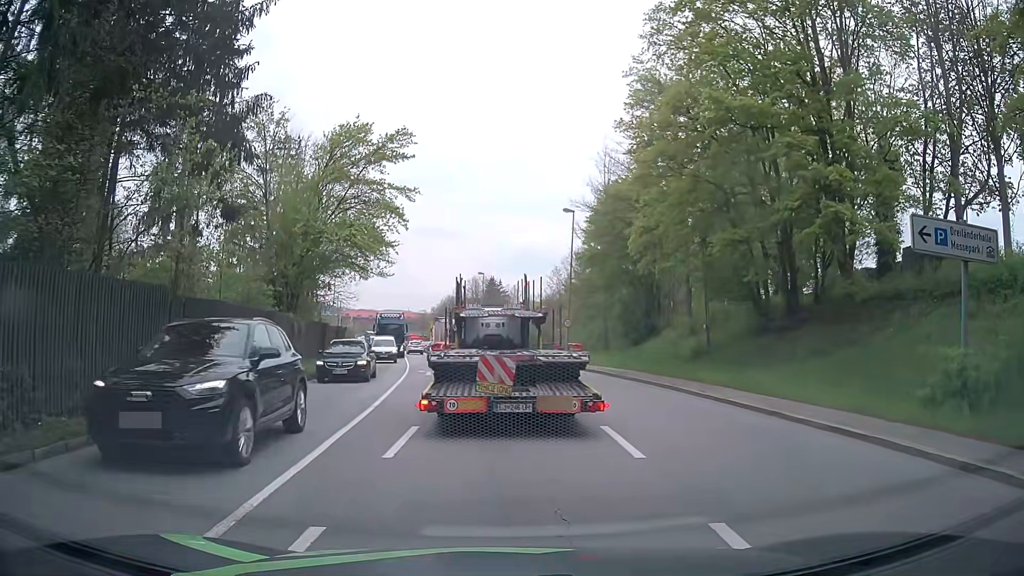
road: primary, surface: asphalt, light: Day
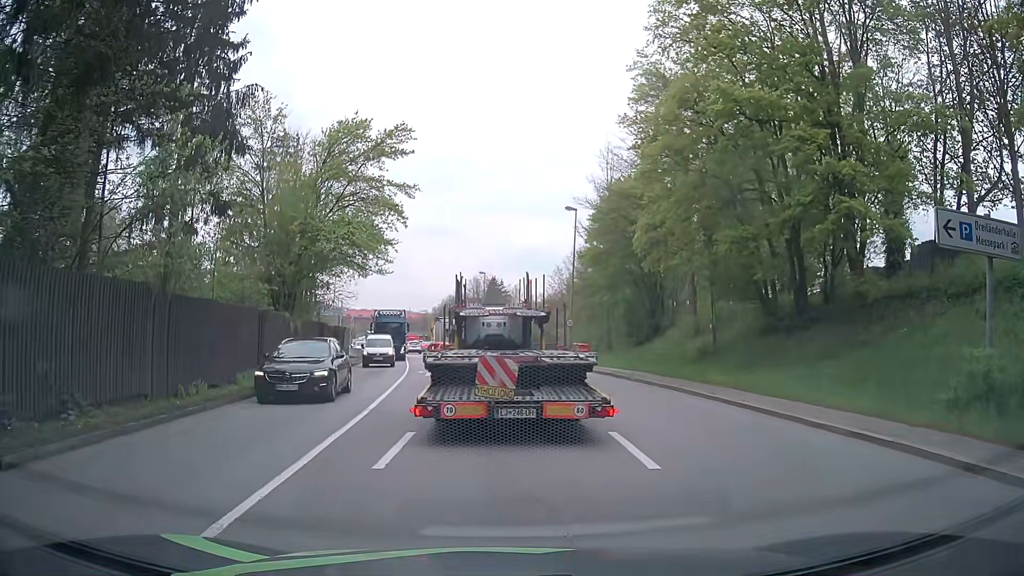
(0.0, +0.7) m; 0°
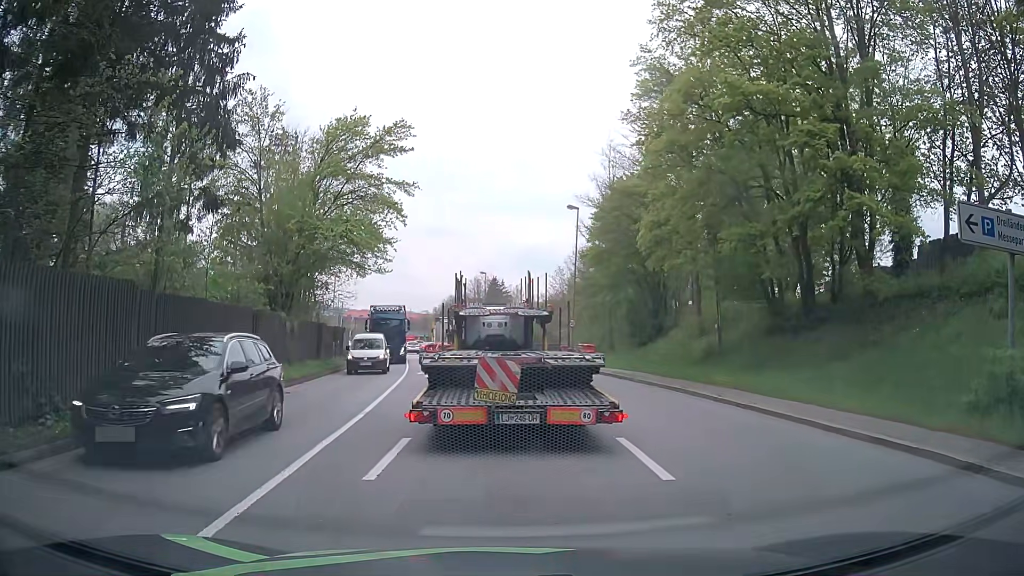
(0.0, +0.6) m; 0°
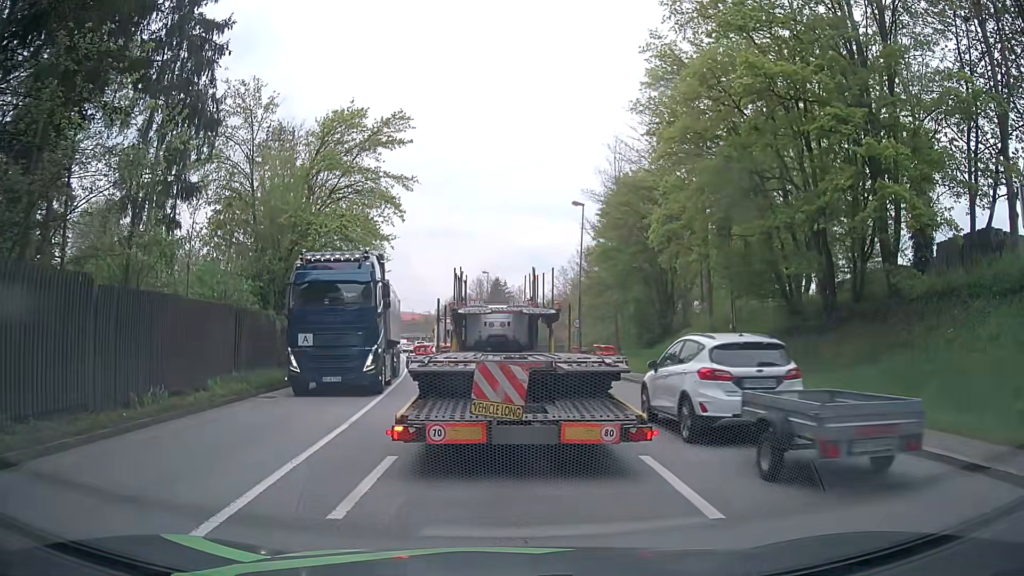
(0.0, +1.4) m; 0°
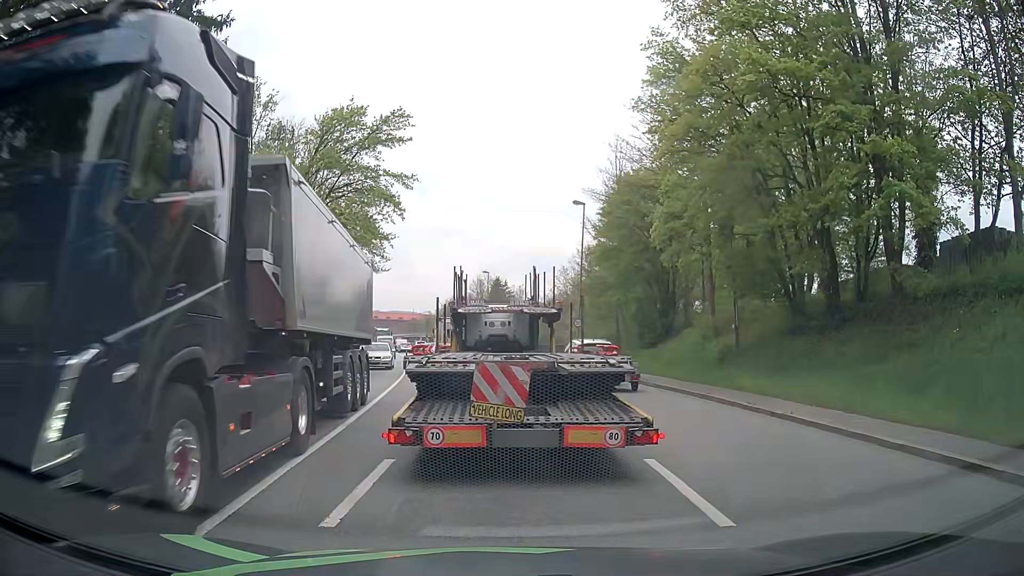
(0.0, +0.3) m; 0°
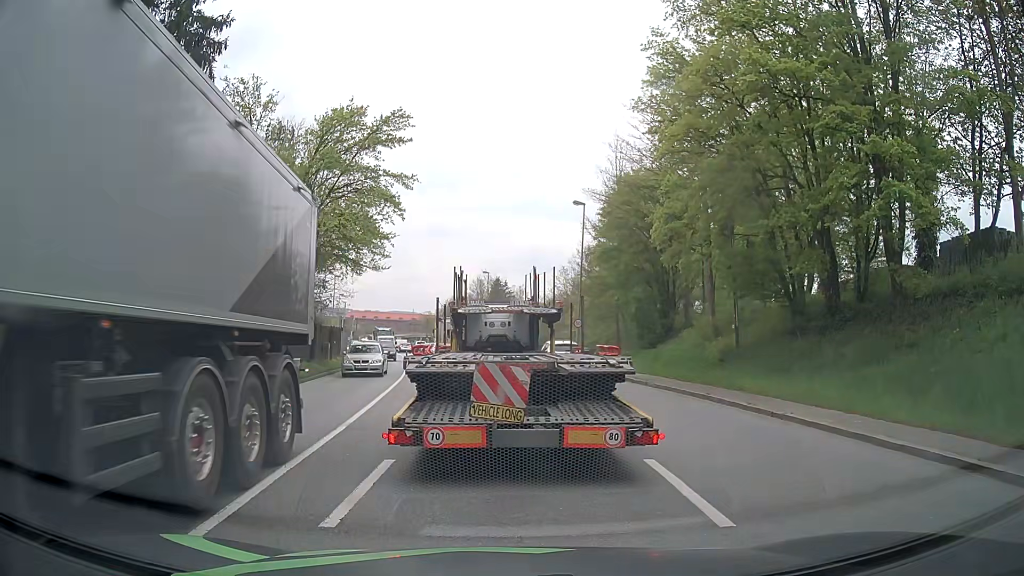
(0.0, 0.0) m; 0°
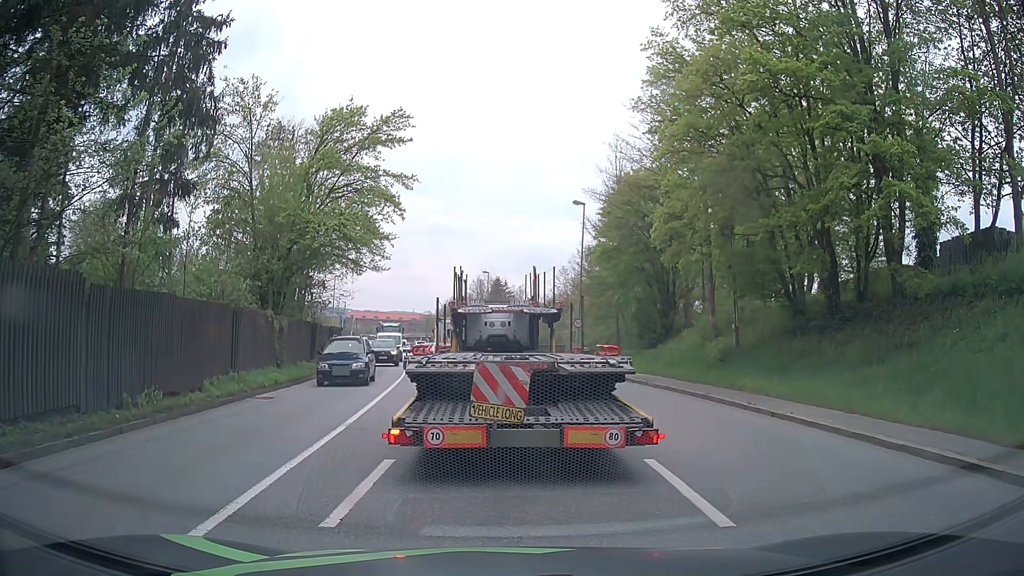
(0.0, 0.0) m; 0°
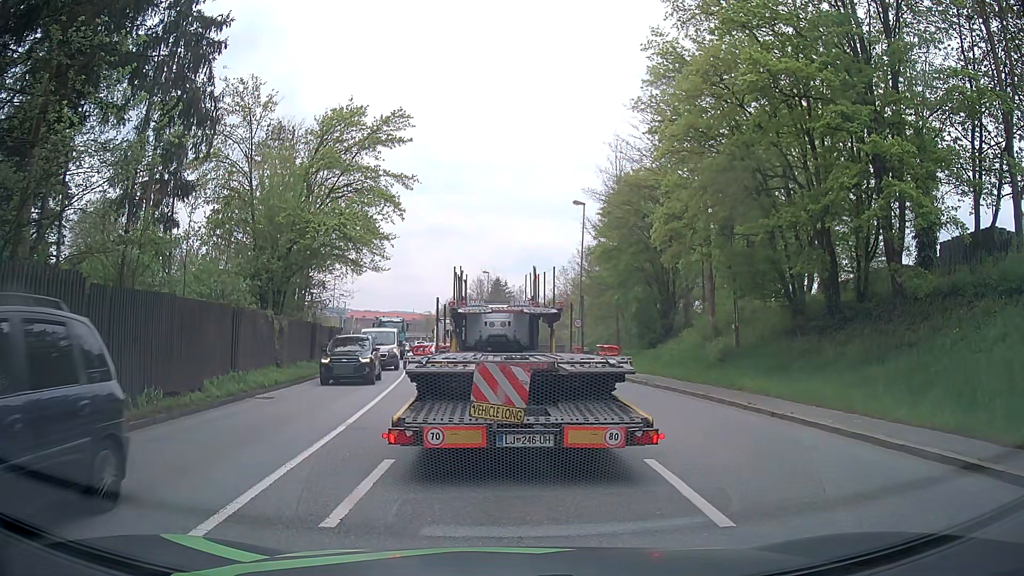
(0.0, 0.0) m; 0°
